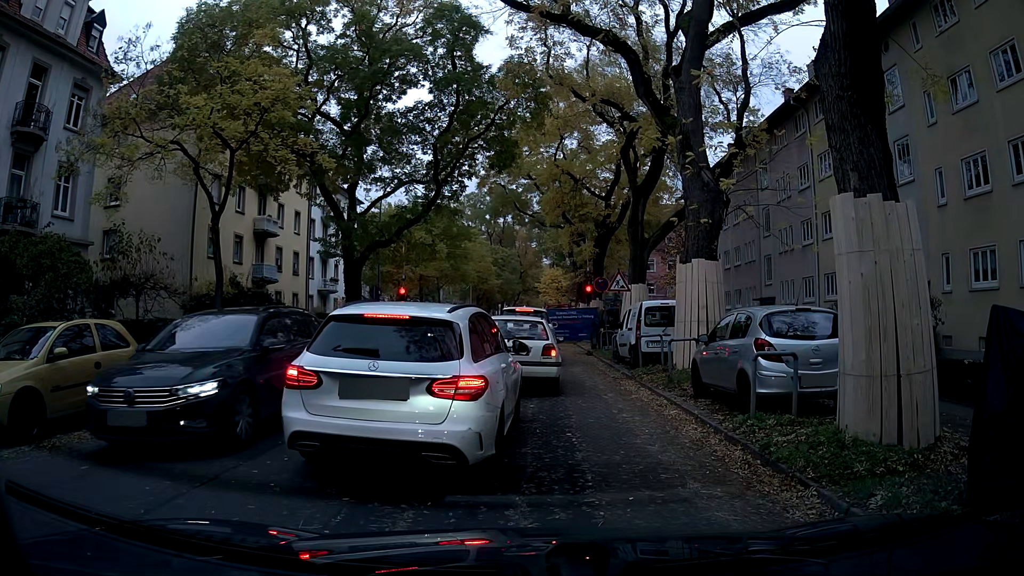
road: tertiary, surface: asphalt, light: Day
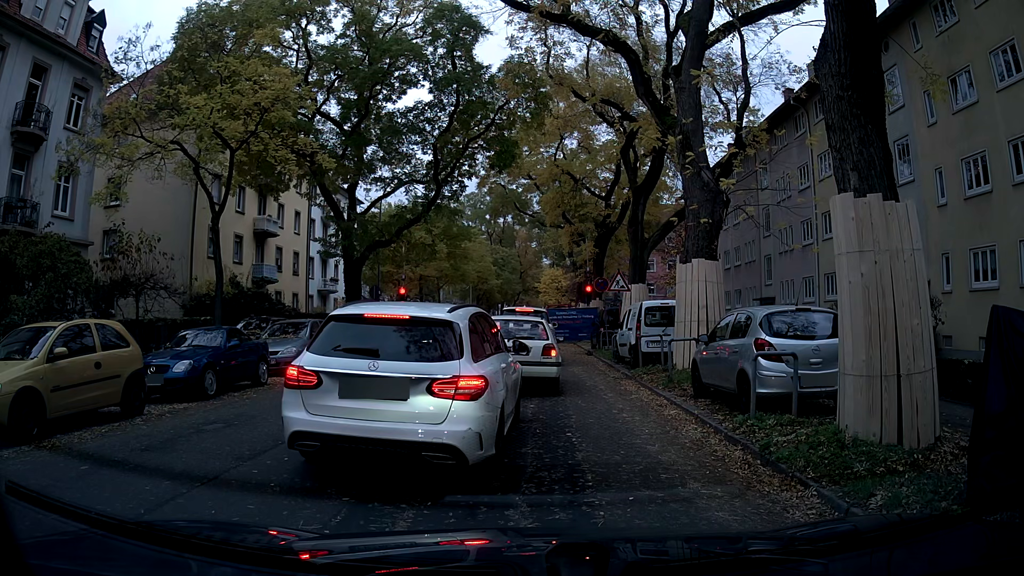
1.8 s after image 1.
(0.0, 0.0) m; 0°
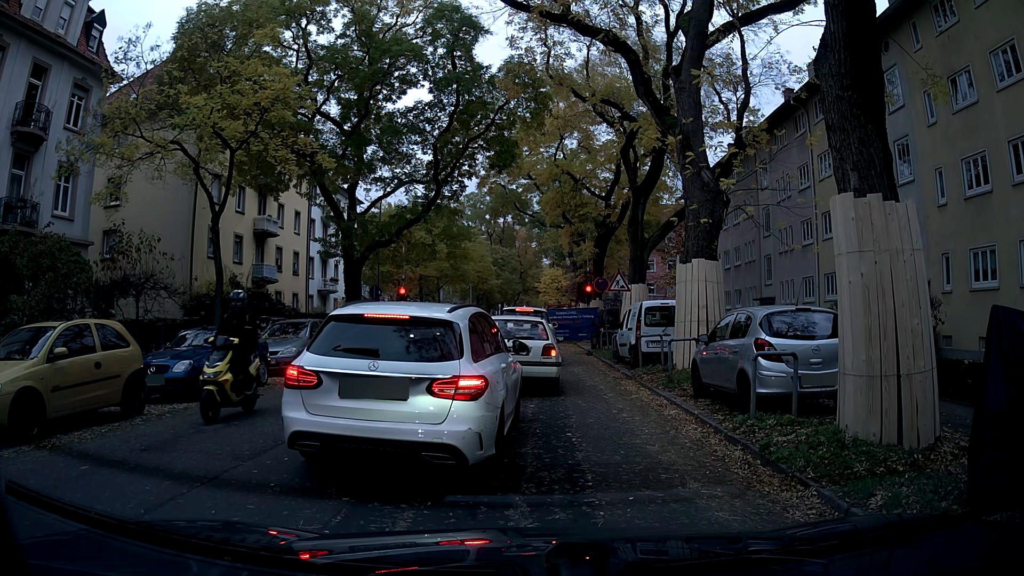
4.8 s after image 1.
(0.0, 0.0) m; 0°
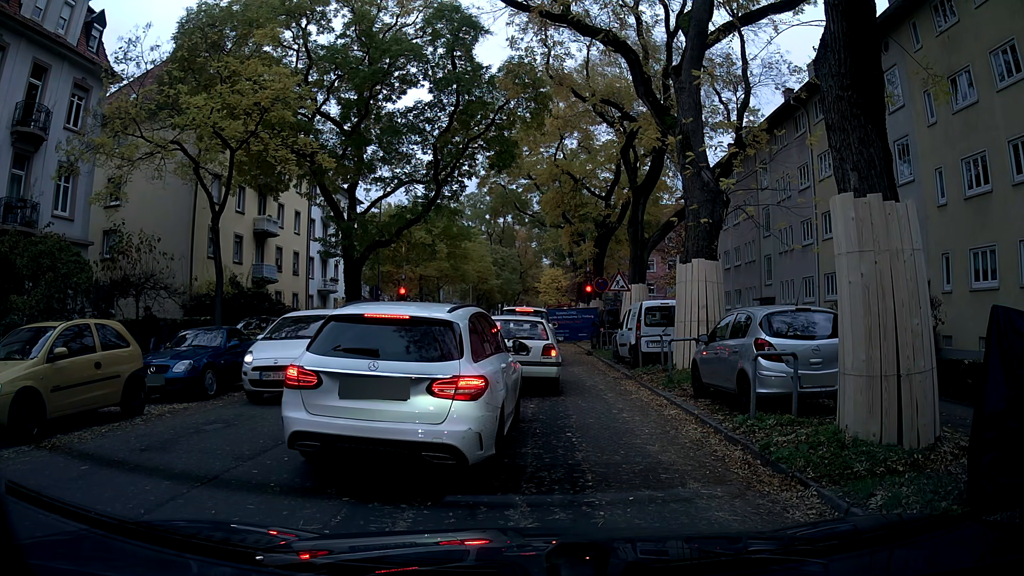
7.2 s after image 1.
(0.0, 0.0) m; 0°
(0, +10) (0, +20) (-1, +30) (-4, +40) (-4, +50) (-4, +60) (-3, +70) (-3, +80) (-2, +90) (-2, +100) m
